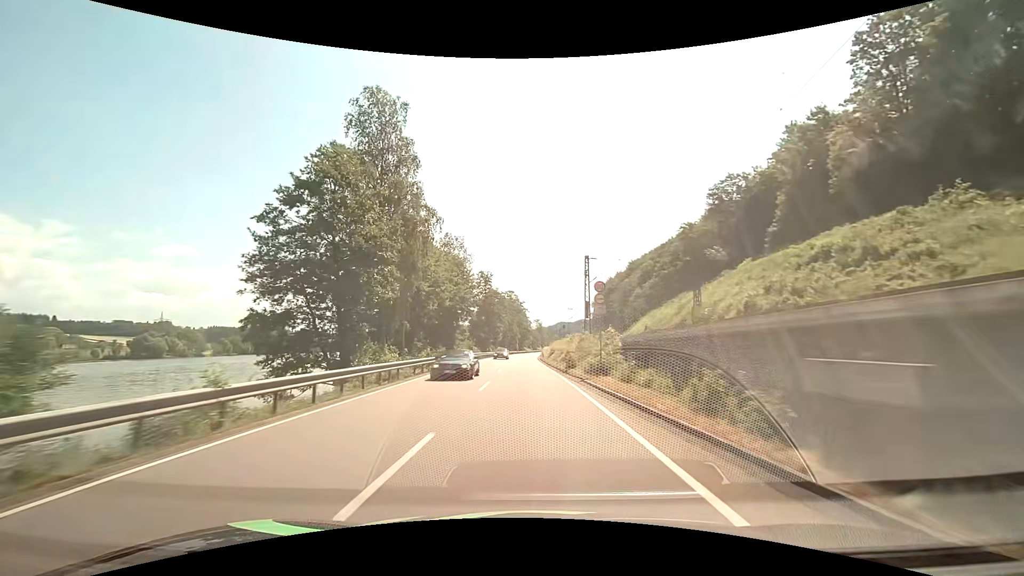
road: primary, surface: asphalt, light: Day
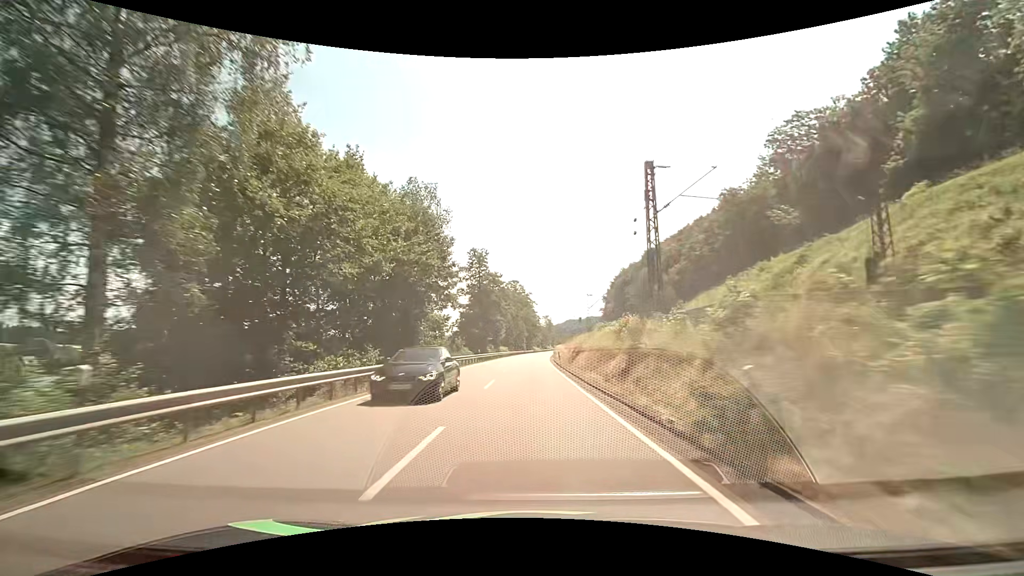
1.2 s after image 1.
(-0.3, +23.2) m; -1°
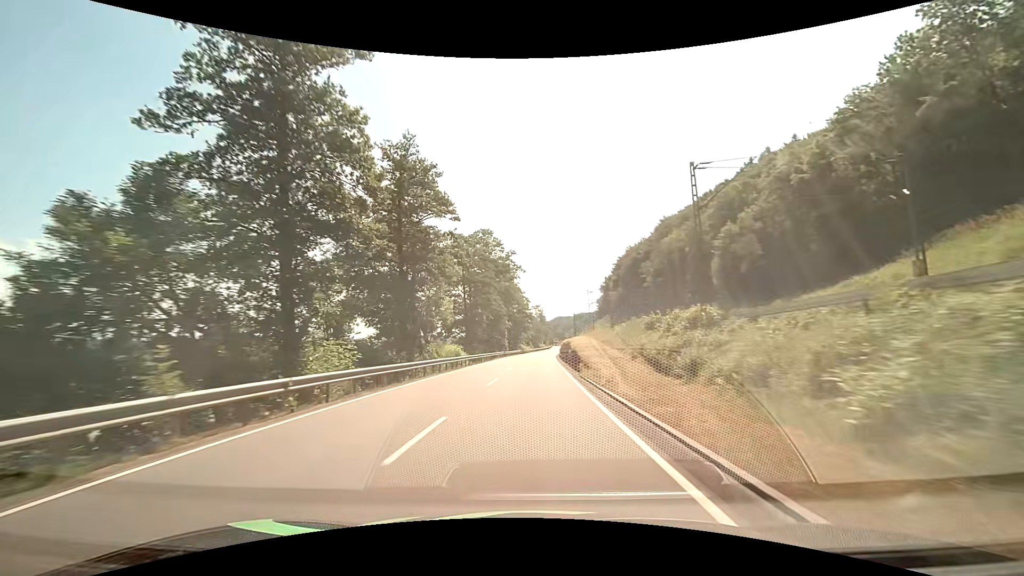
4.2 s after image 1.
(+0.2, +58.4) m; +1°
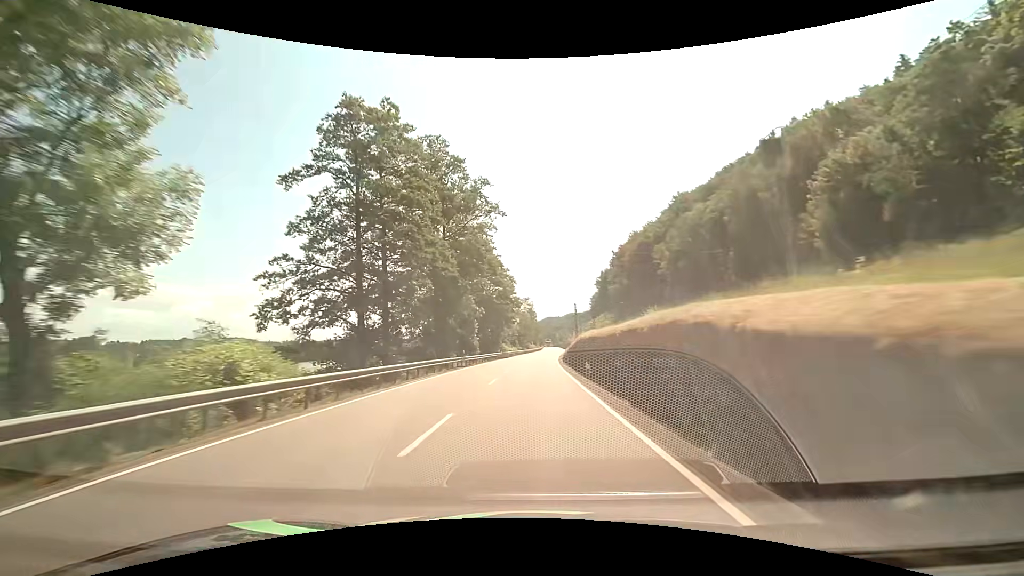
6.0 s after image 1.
(+0.2, +35.3) m; +1°
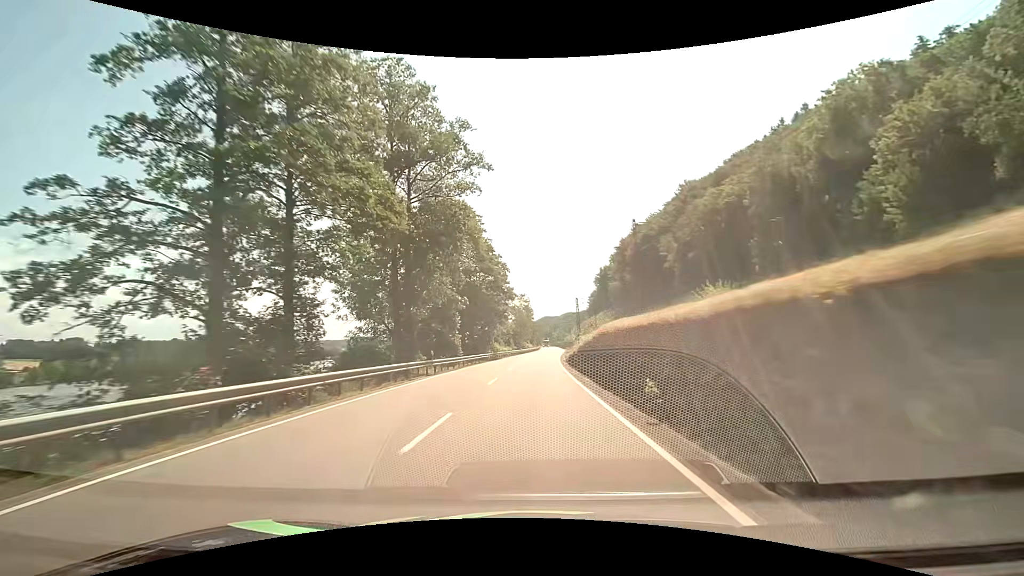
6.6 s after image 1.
(0.0, +11.8) m; 0°
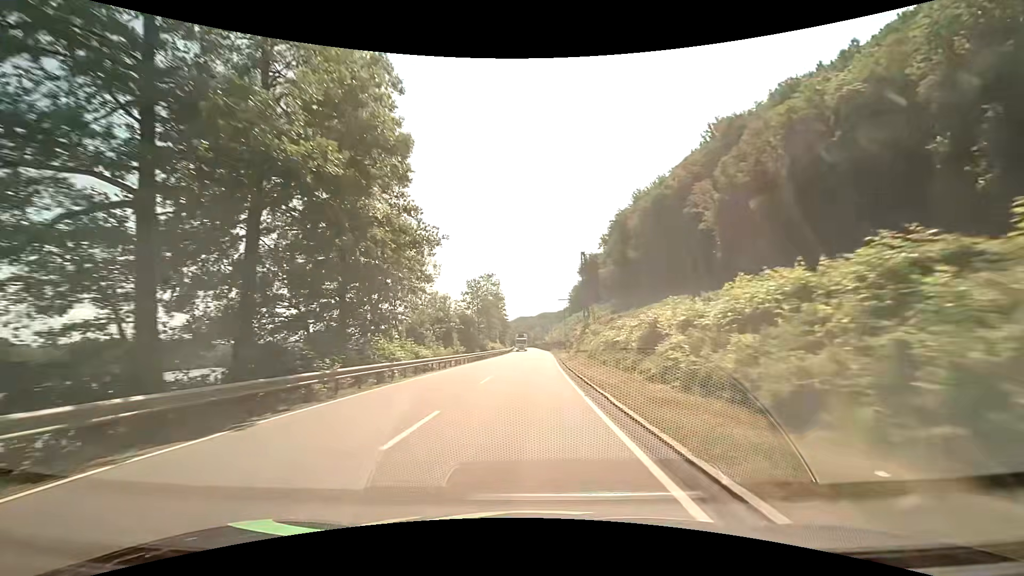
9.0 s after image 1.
(+1.0, +47.5) m; +2°
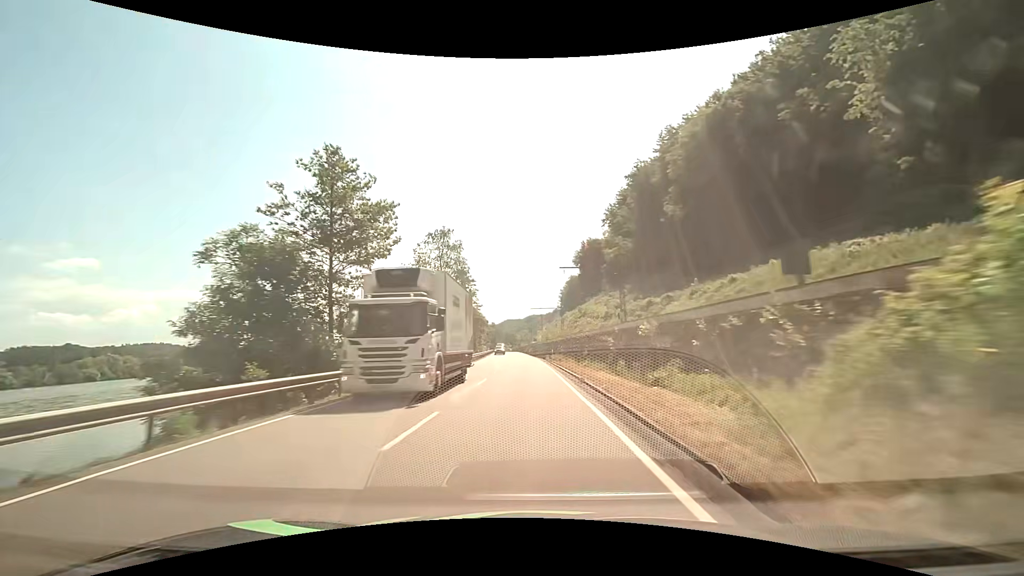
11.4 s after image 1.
(+0.8, +47.7) m; +2°
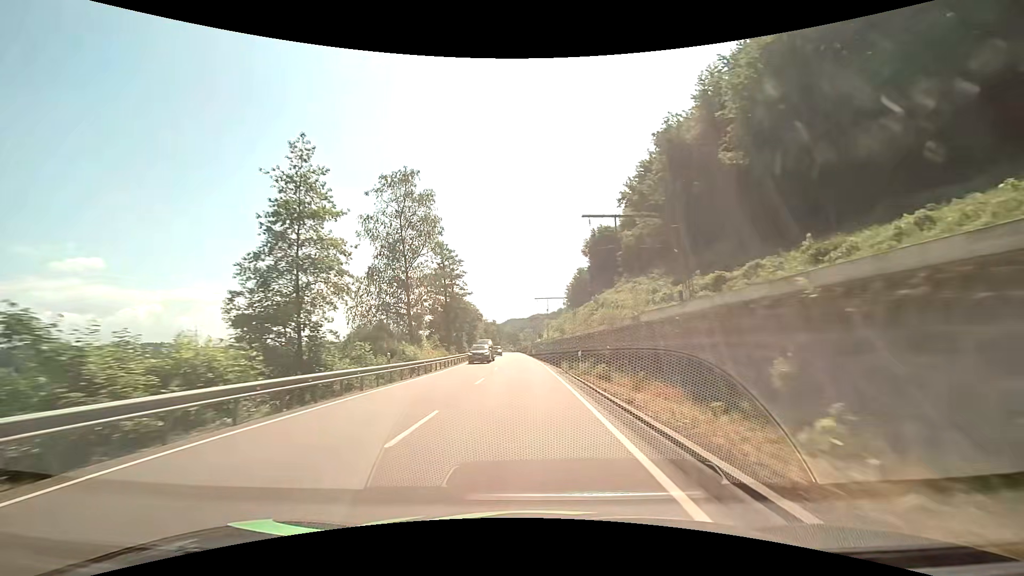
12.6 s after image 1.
(-0.1, +23.8) m; 0°
(0, +10) (0, +20) (0, +30) (-1, +40) (-1, +50) (-2, +60) (-2, +70) (-3, +80) (-4, +90) (-4, +100) m
